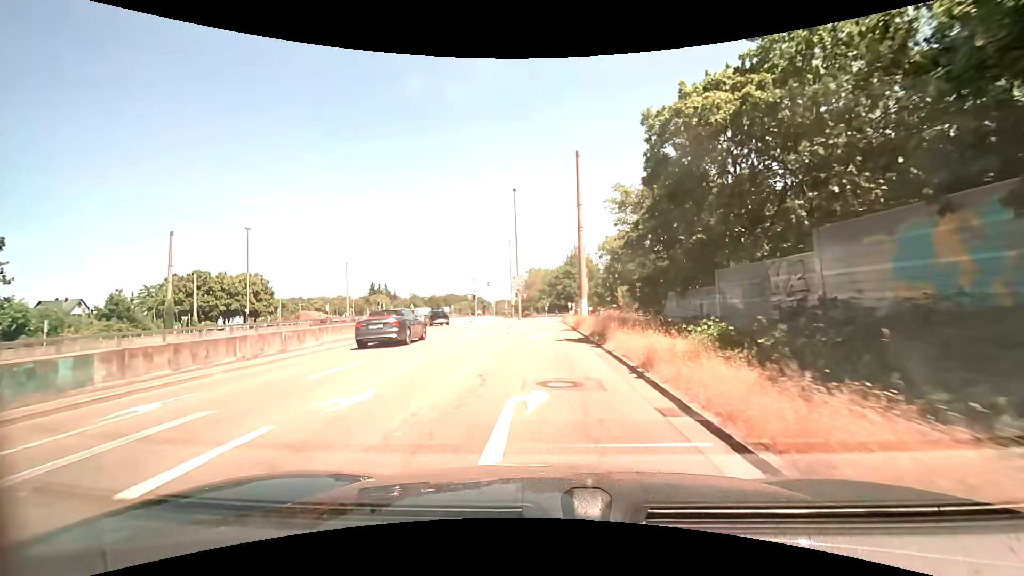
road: trunk_link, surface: asphalt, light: Day
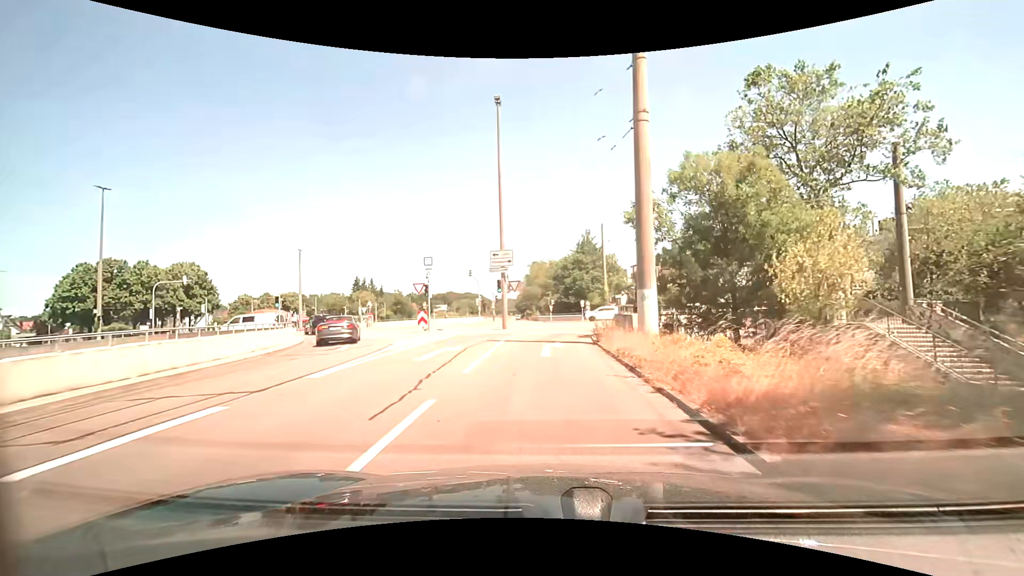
(-0.1, +23.5) m; 0°
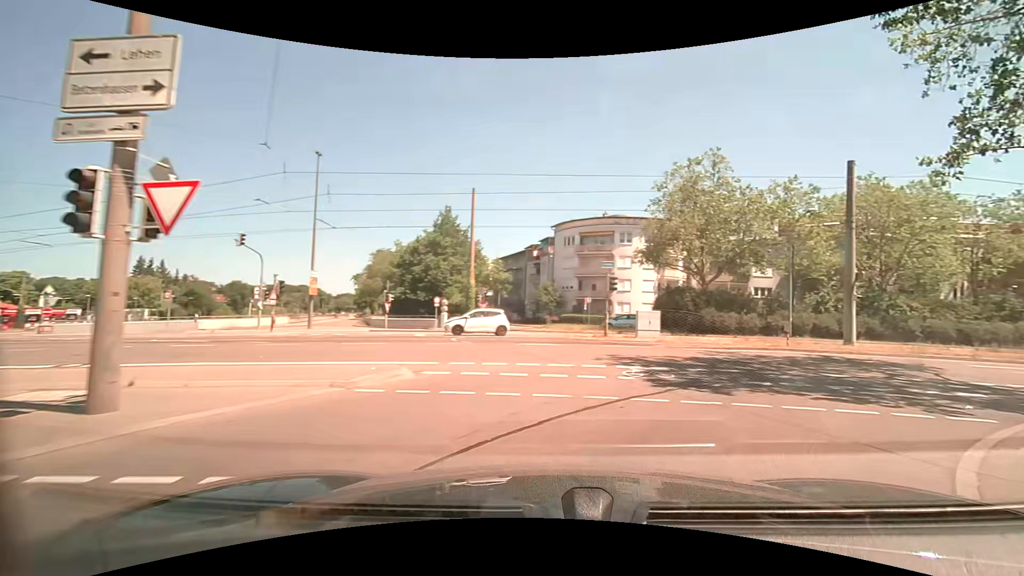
(+0.4, +22.7) m; +18°
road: tertiary_link
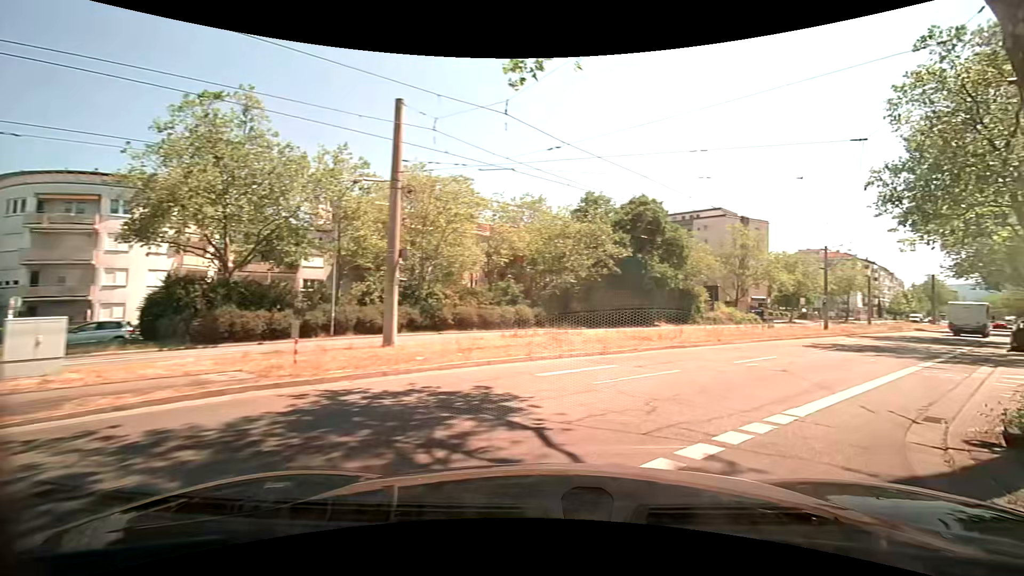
(+4.2, +10.0) m; +46°
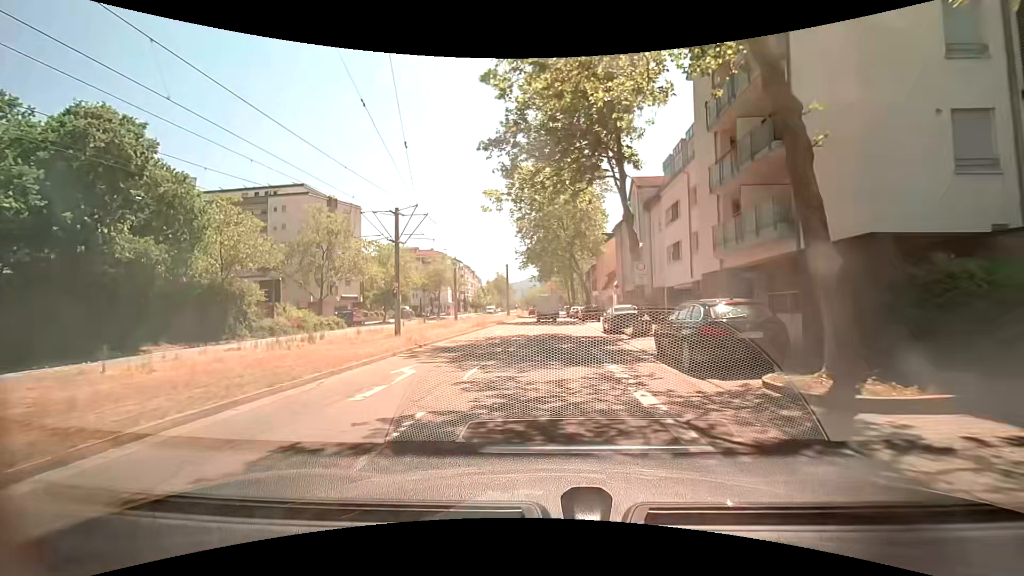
(+10.8, +19.2) m; +42°
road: tertiary
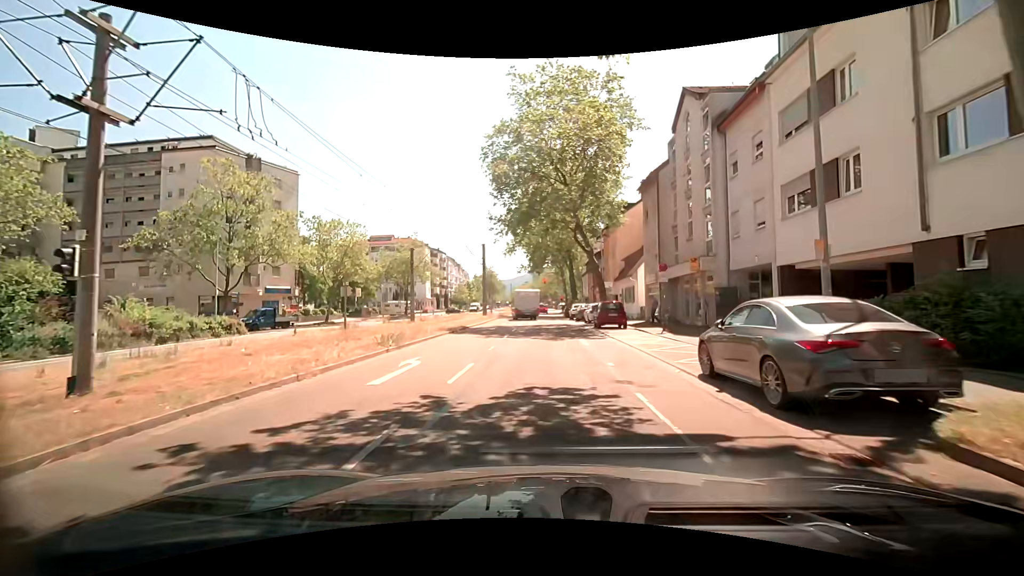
(+0.1, +18.9) m; +2°
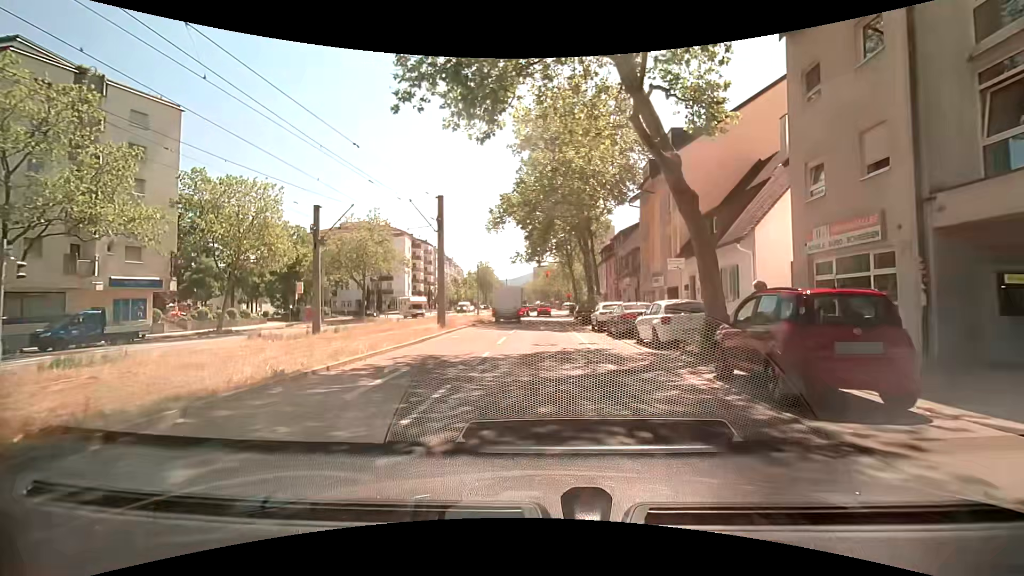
(-0.4, +21.2) m; -1°
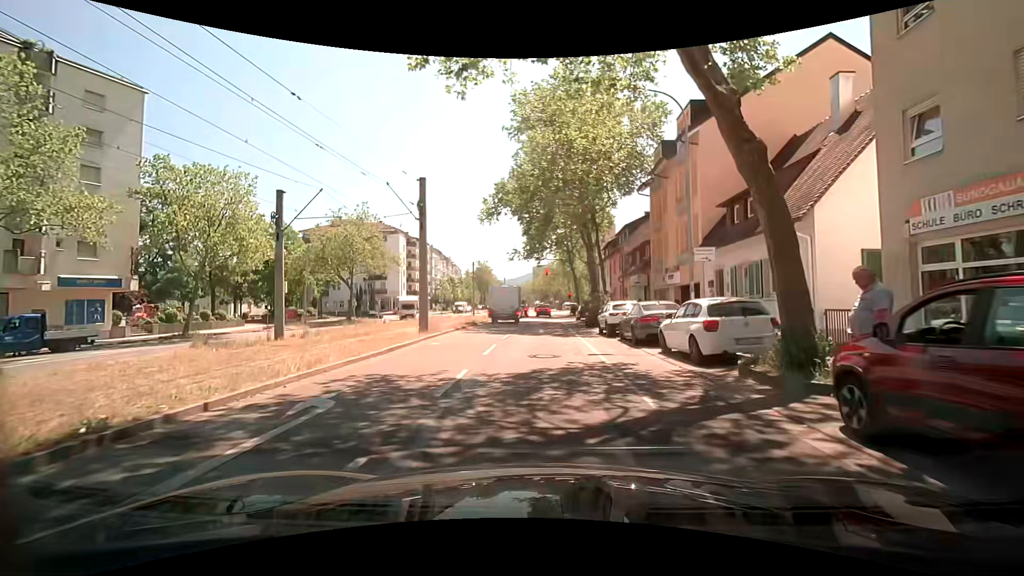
(0.0, +3.9) m; 0°
